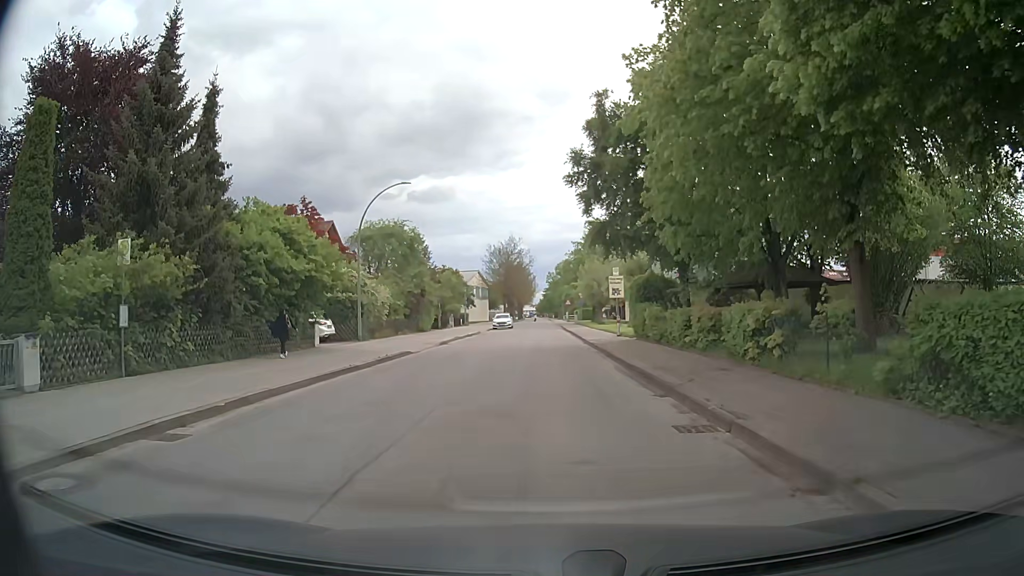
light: Day
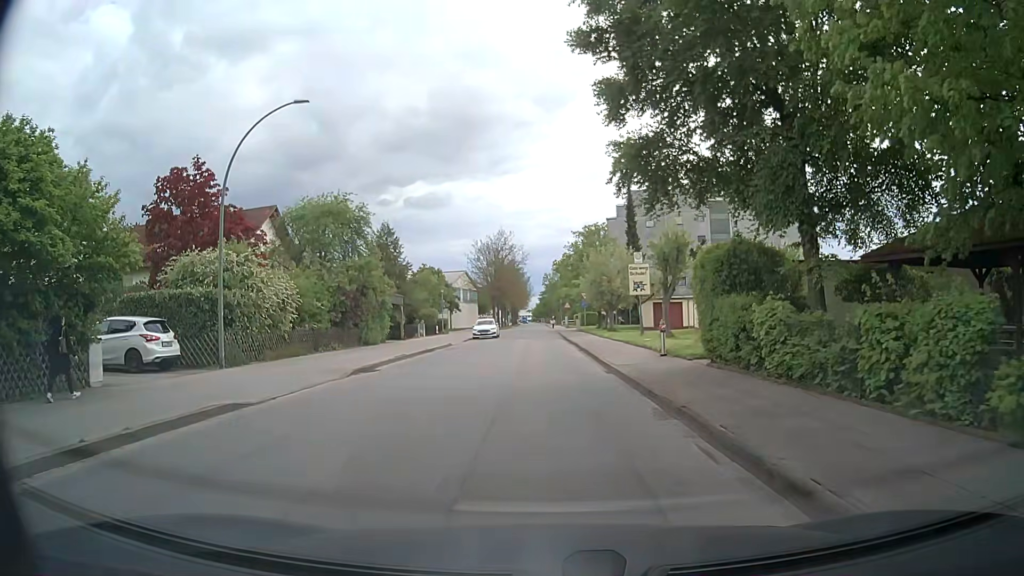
(+0.3, +14.4) m; 0°
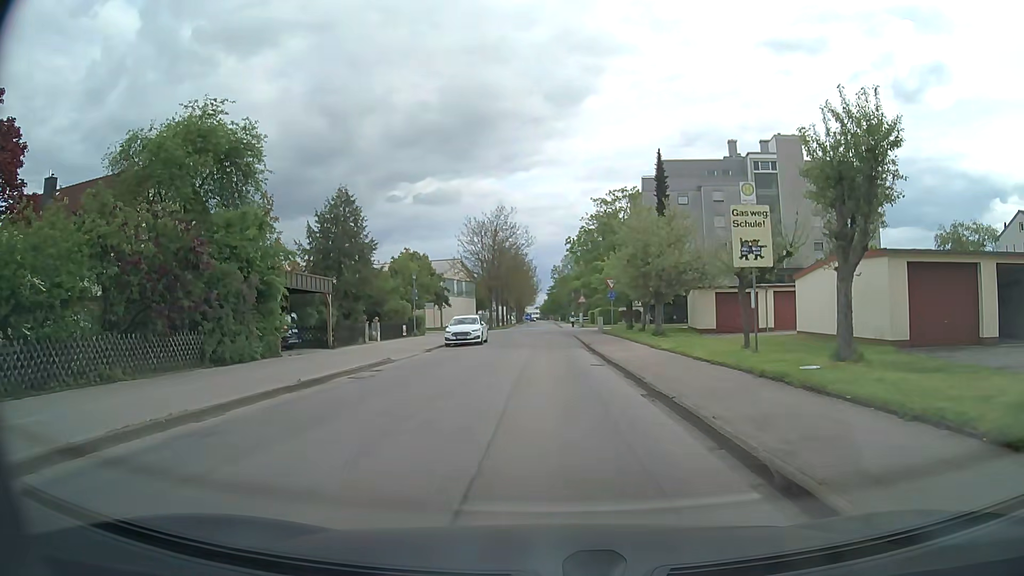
(-0.1, +17.6) m; 0°
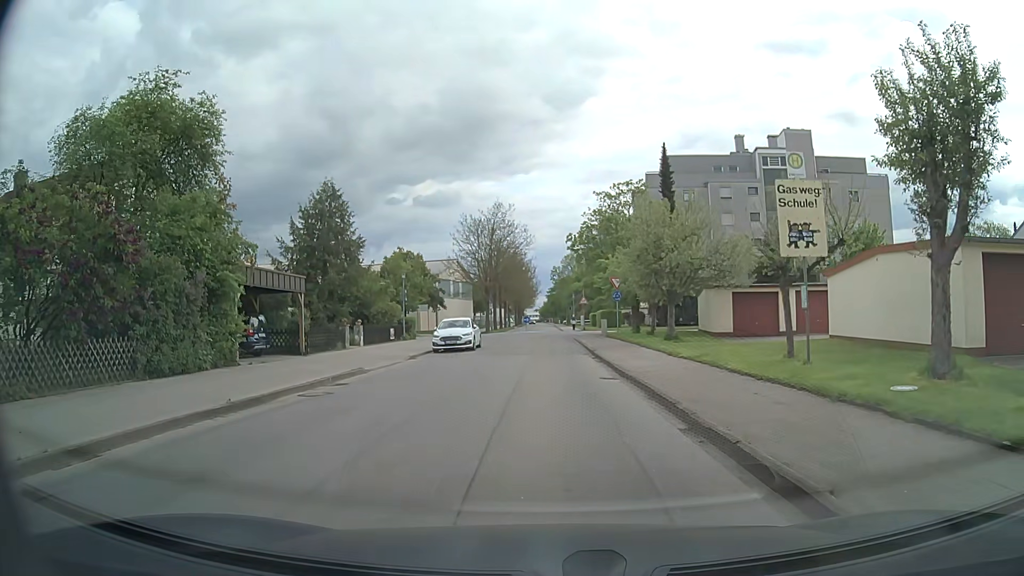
(0.0, +3.5) m; -1°
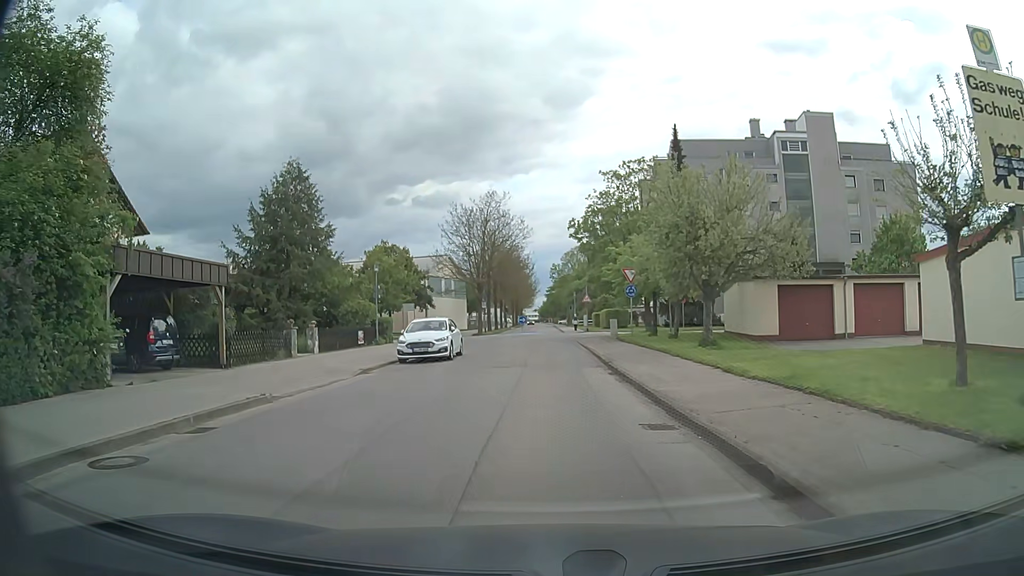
(+0.1, +6.8) m; +1°
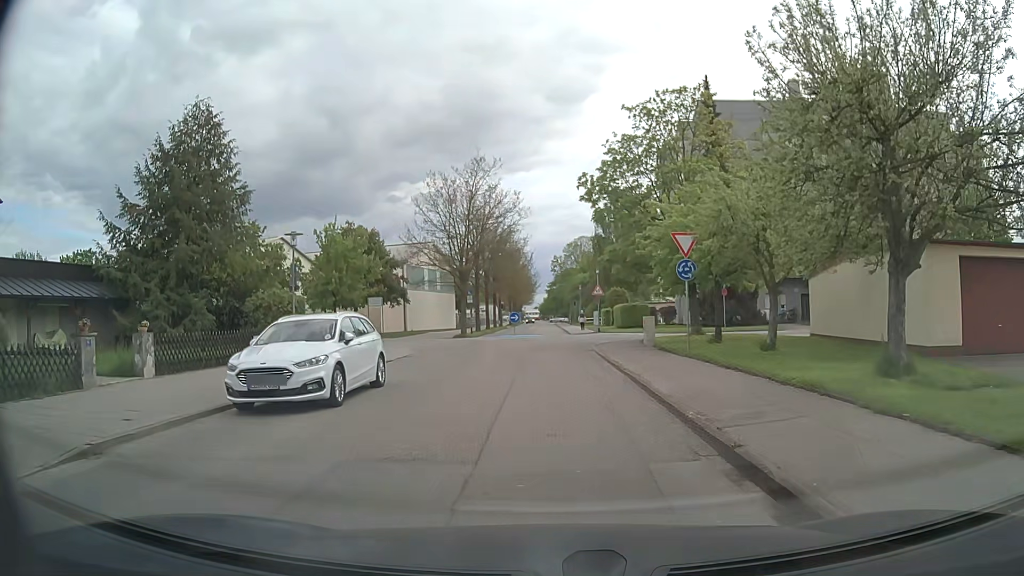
(-0.1, +12.6) m; -1°
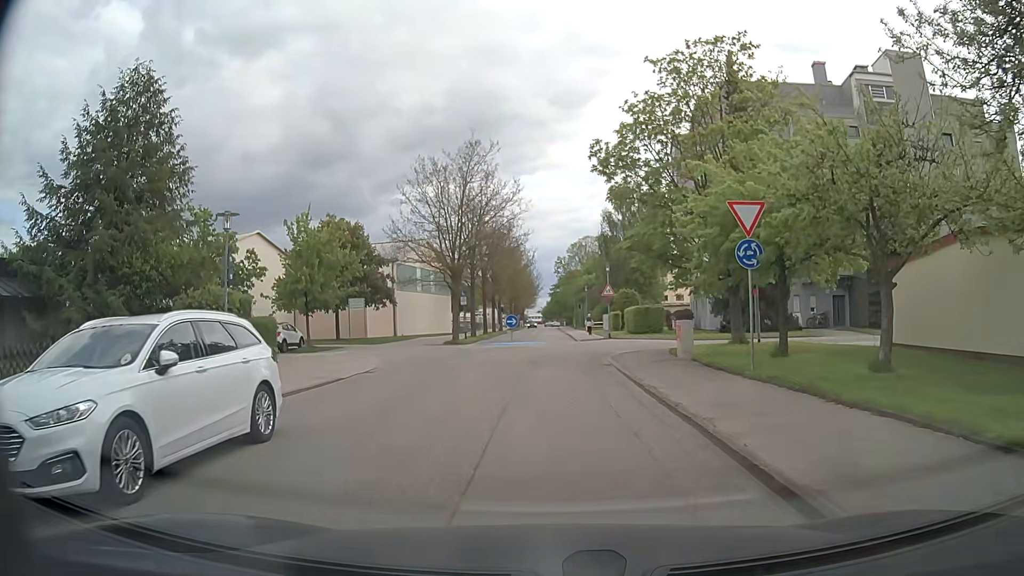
(0.0, +5.9) m; 0°
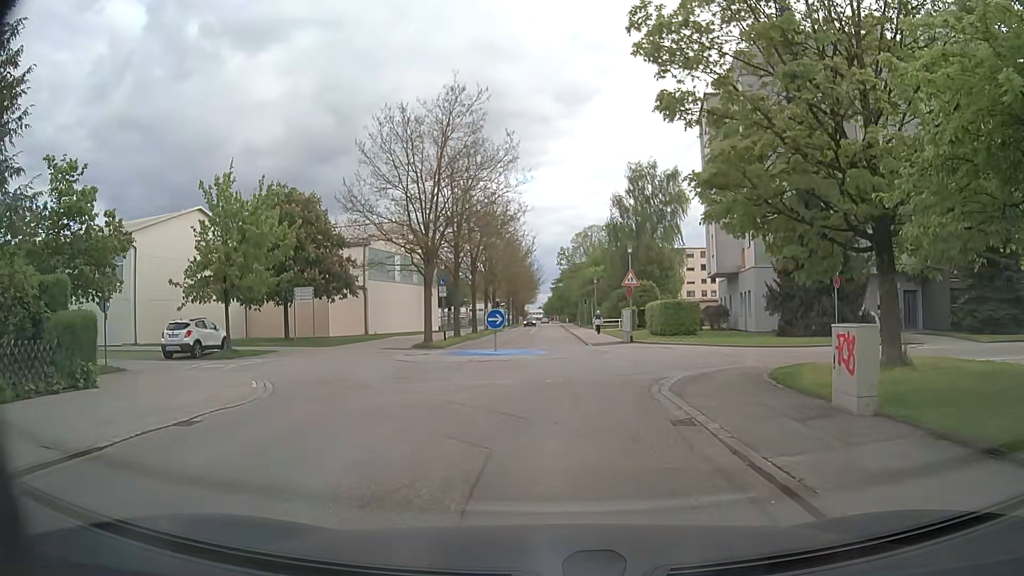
(-0.1, +10.3) m; +1°
